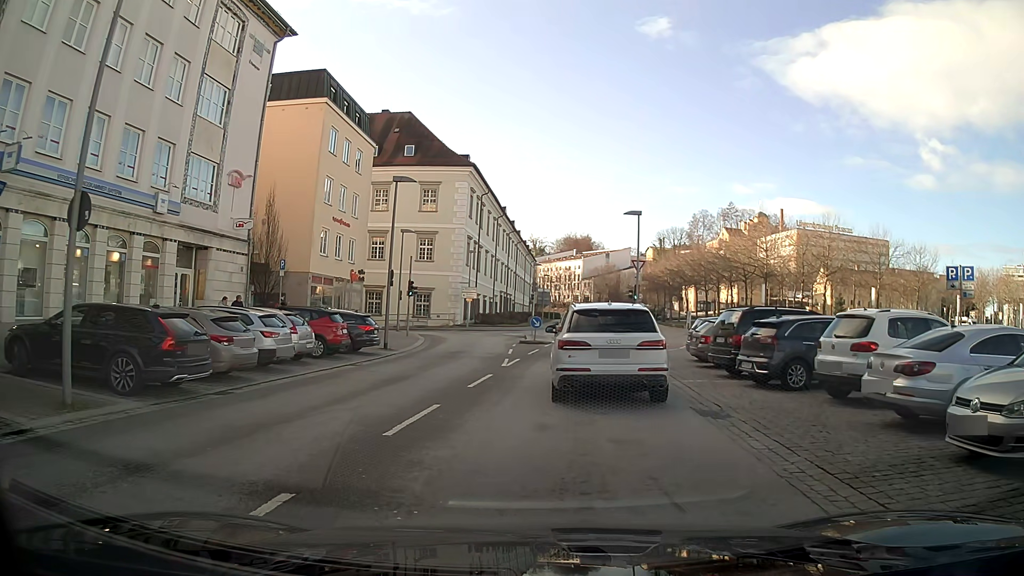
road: tertiary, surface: asphalt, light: Day
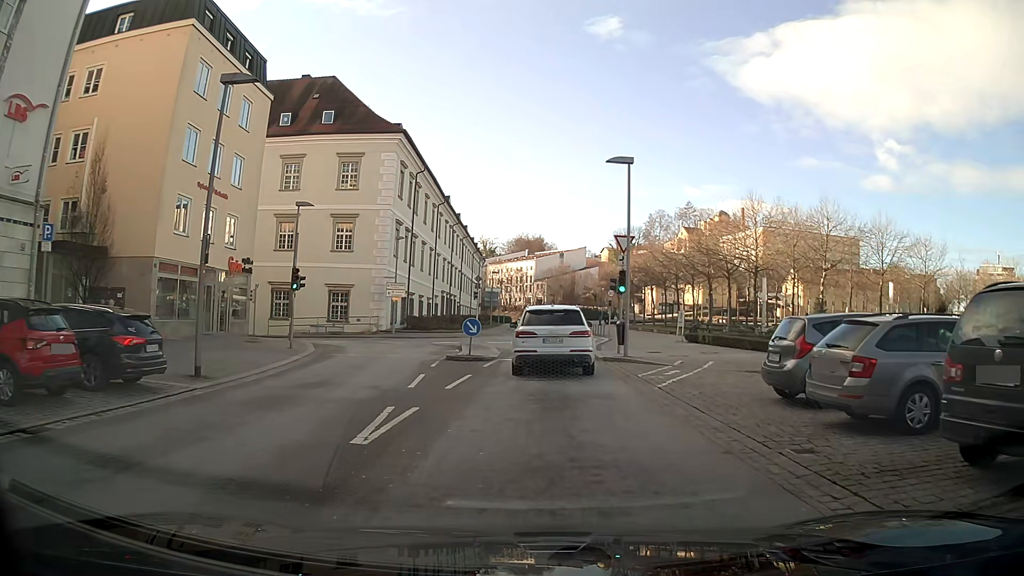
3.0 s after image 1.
(+0.6, +12.4) m; +4°
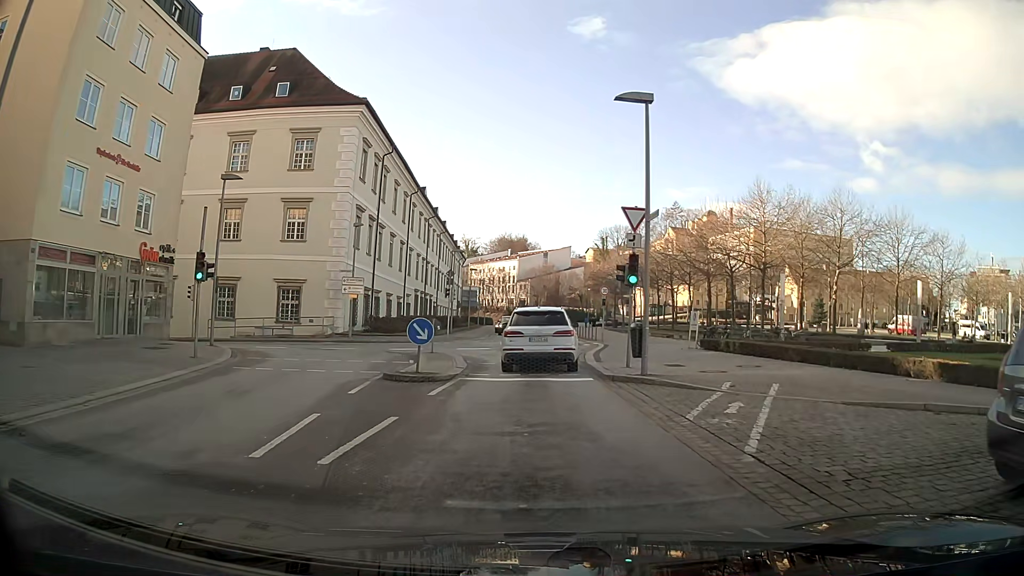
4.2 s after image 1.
(+0.1, +7.0) m; +1°
